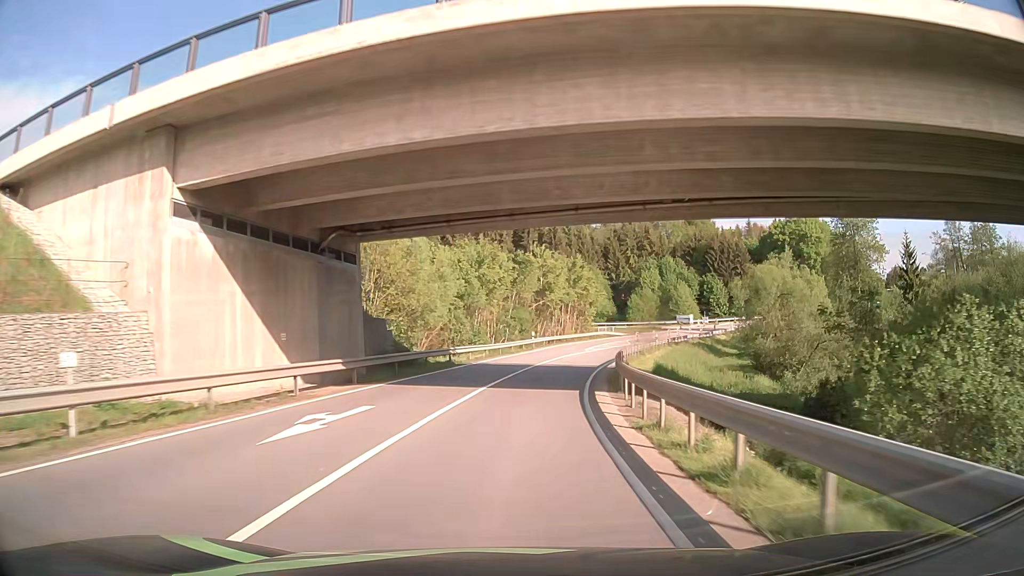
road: secondary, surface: asphalt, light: Day
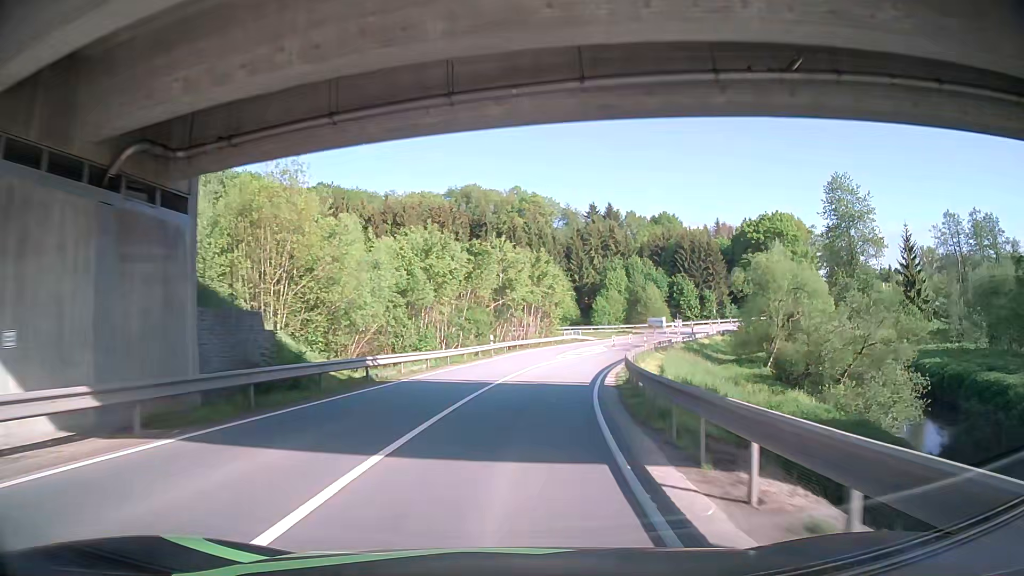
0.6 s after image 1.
(+0.3, +10.7) m; +4°
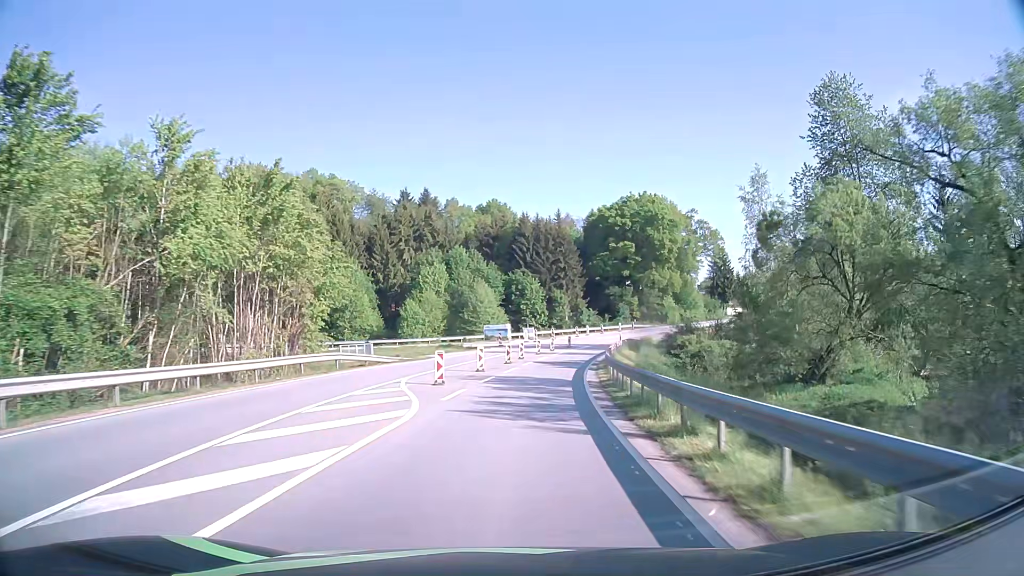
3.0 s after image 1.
(+5.6, +42.6) m; +16°
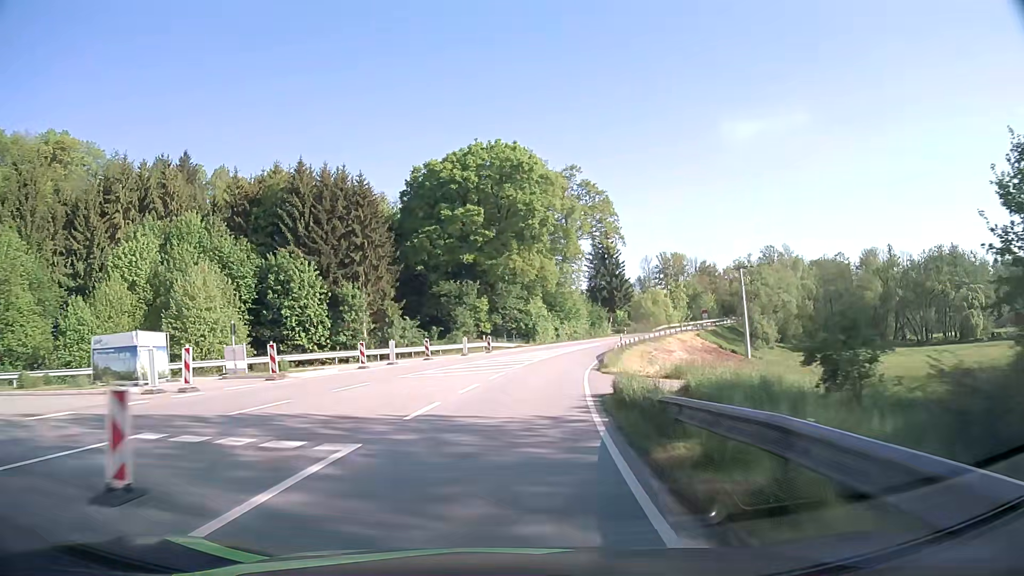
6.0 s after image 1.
(+7.2, +52.9) m; +15°
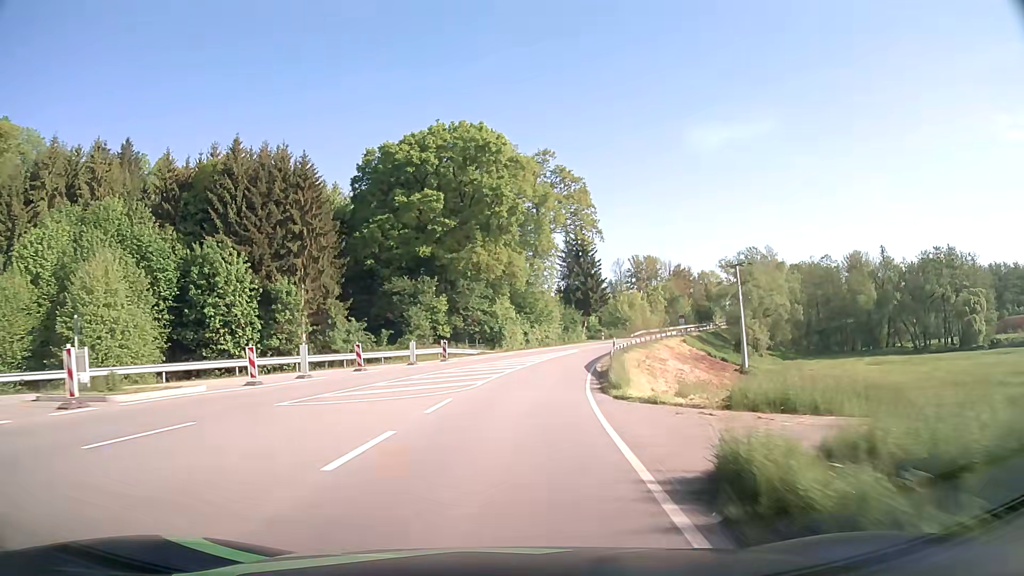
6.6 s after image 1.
(+0.3, +10.7) m; +3°
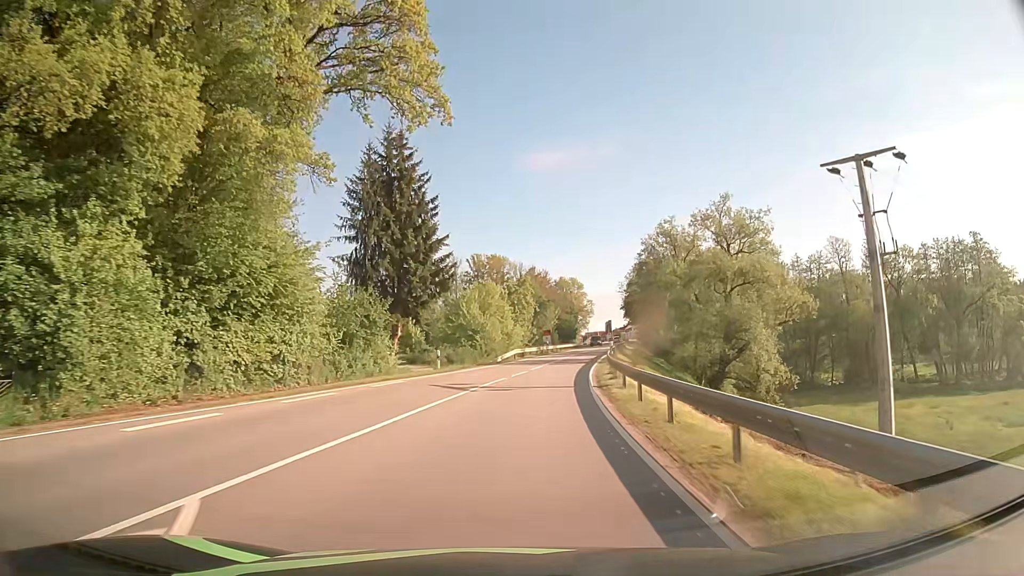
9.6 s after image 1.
(+6.8, +52.7) m; +15°
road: tertiary
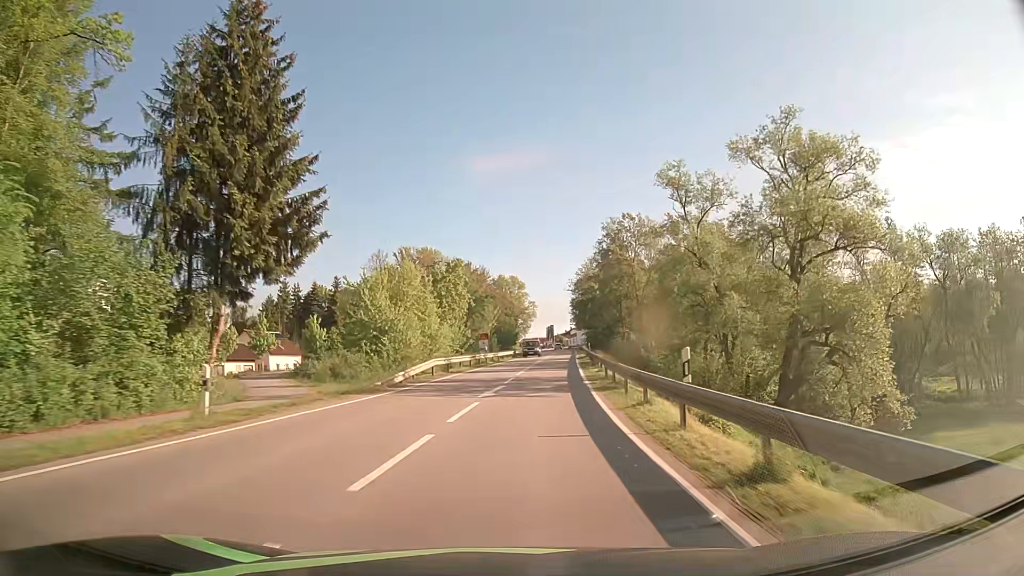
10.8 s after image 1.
(+1.0, +21.3) m; +6°
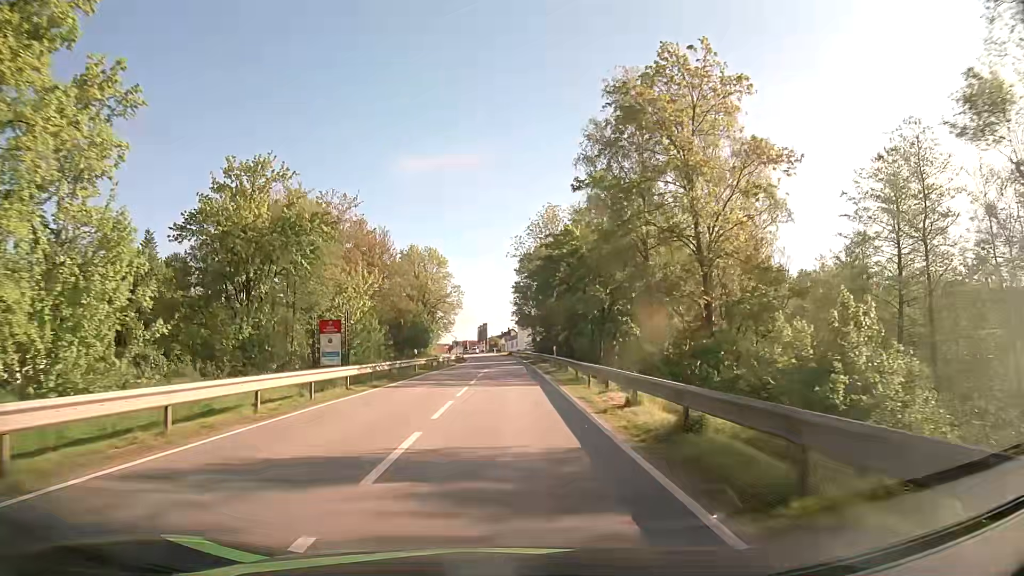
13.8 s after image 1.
(+3.6, +53.5) m; +5°
